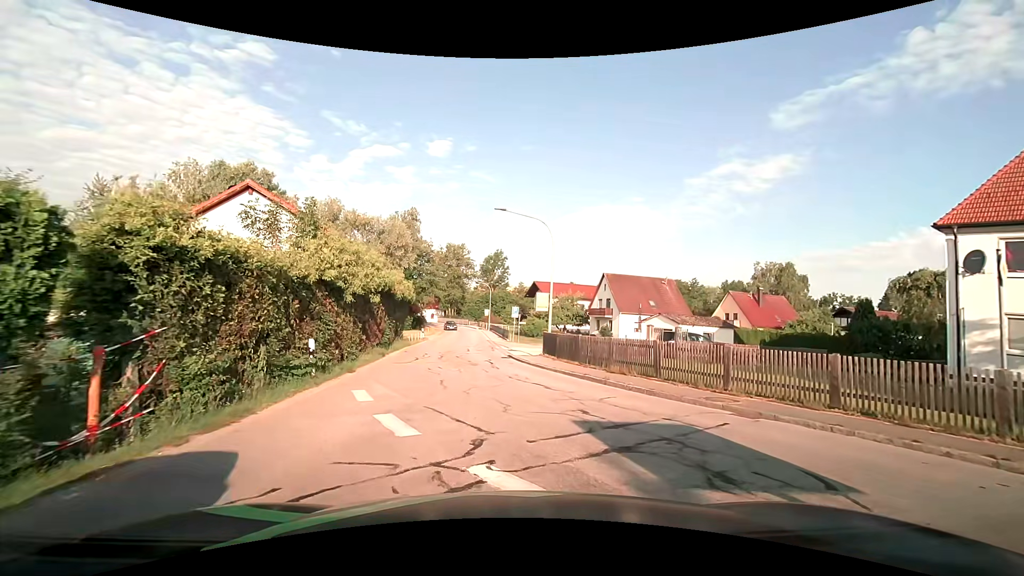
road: tertiary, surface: asphalt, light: Day
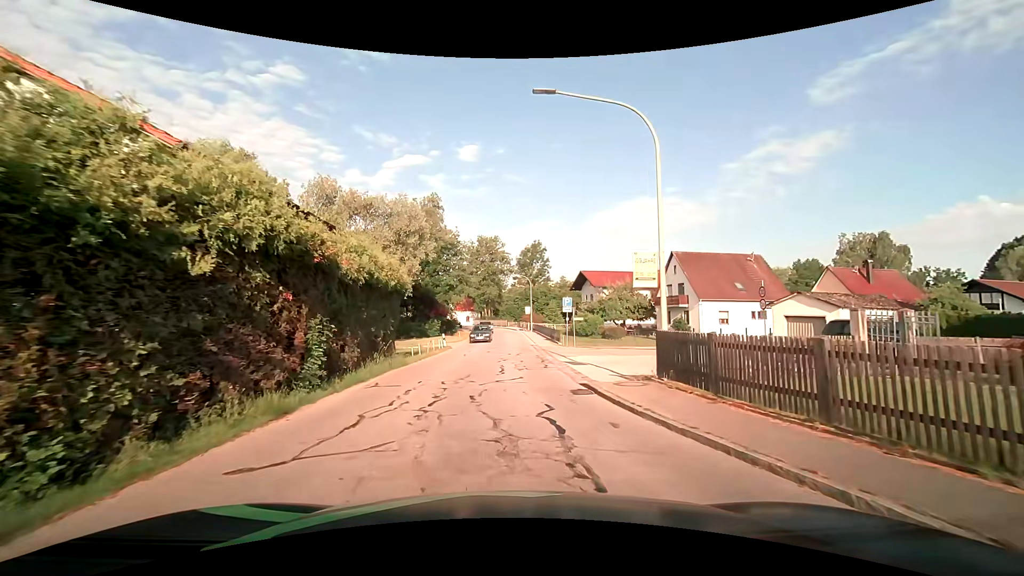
(-0.4, +12.9) m; -5°
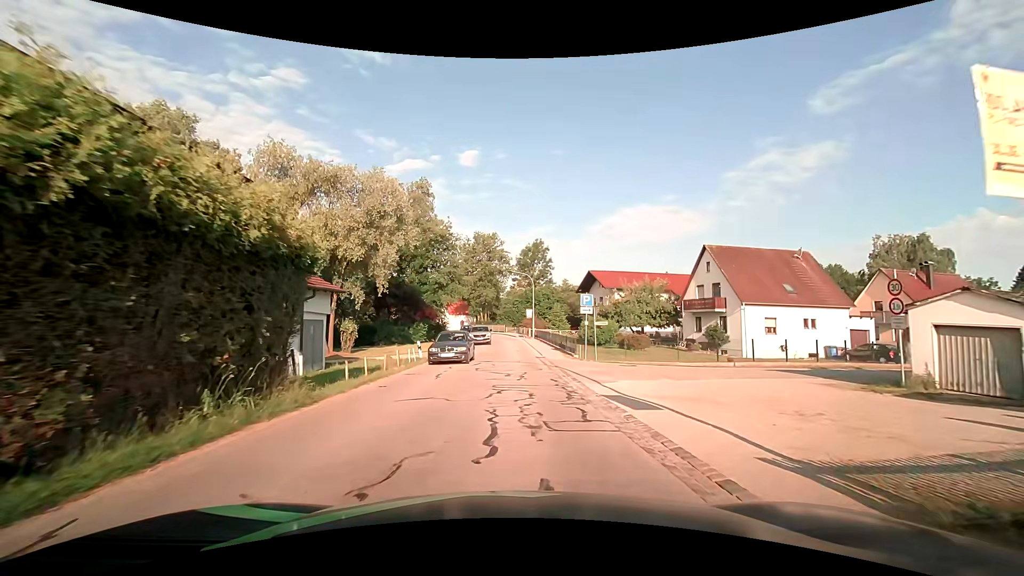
(0.0, +9.0) m; 0°
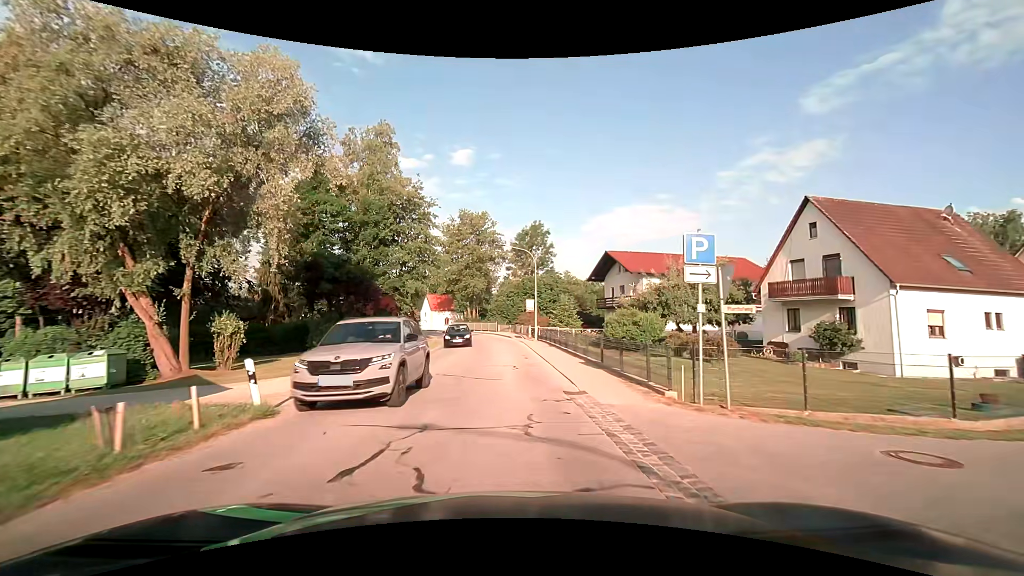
(+0.2, +16.0) m; +1°
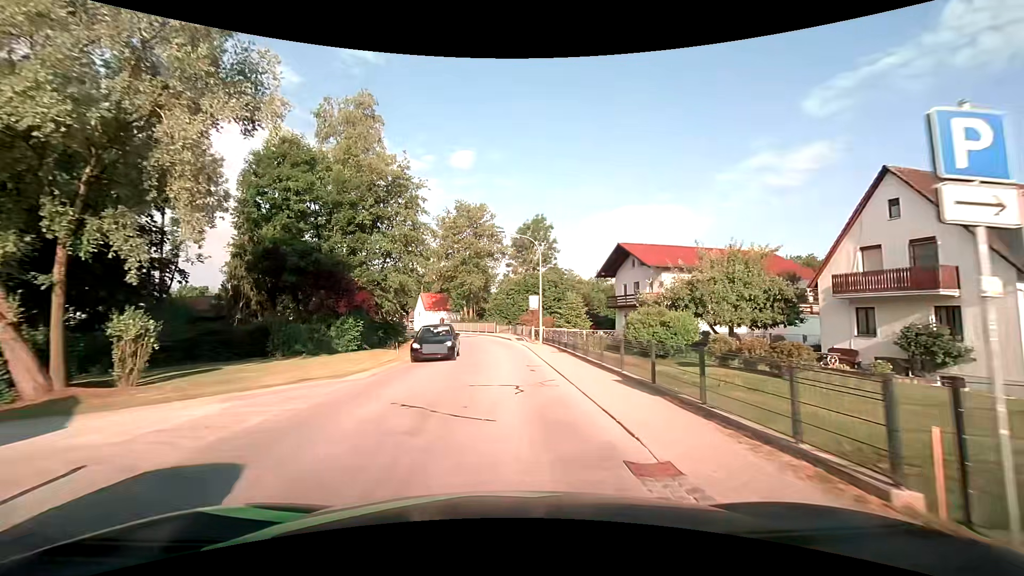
(+0.1, +5.8) m; 0°
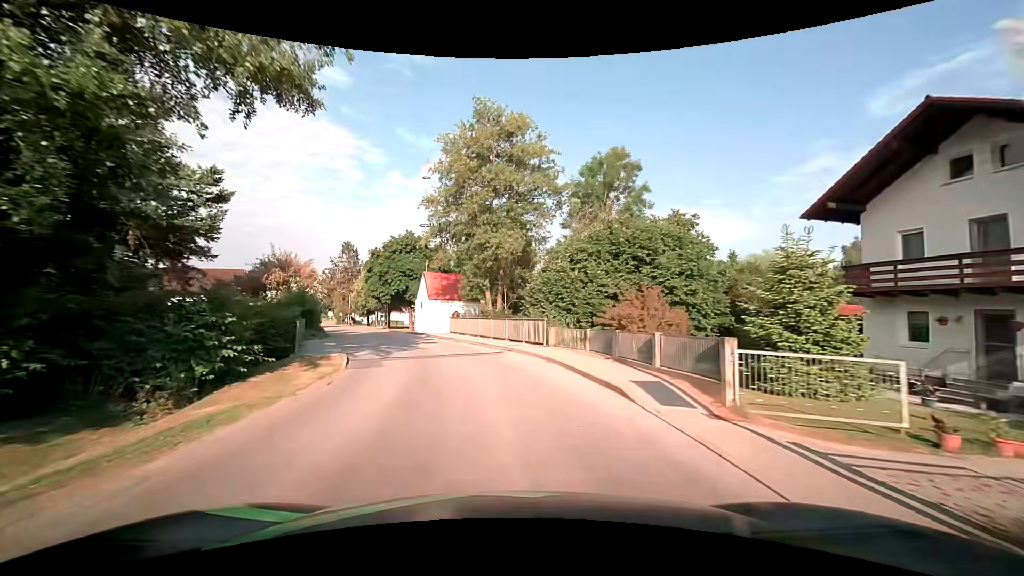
(-0.8, +30.2) m; -4°
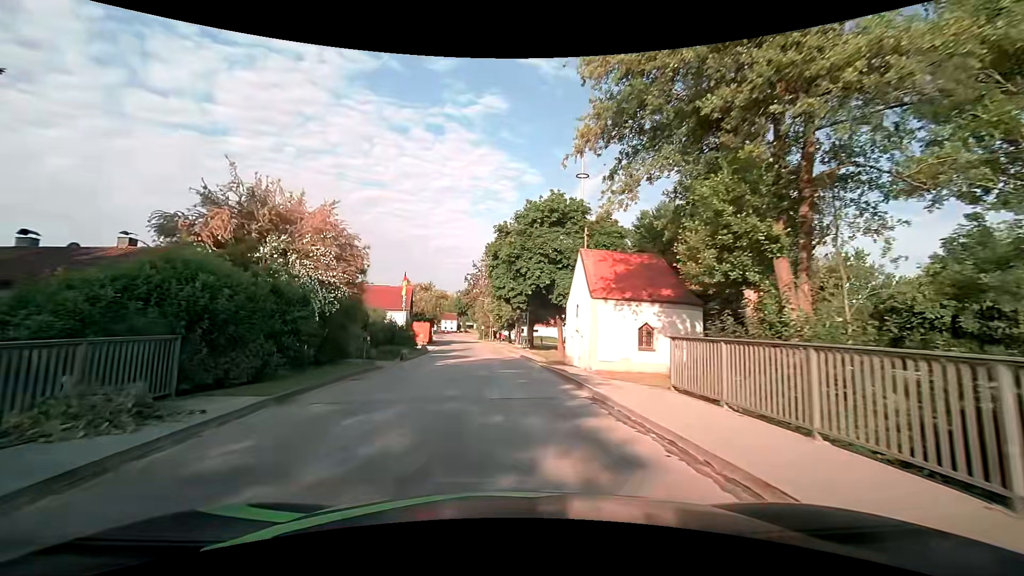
(-3.7, +23.8) m; -19°
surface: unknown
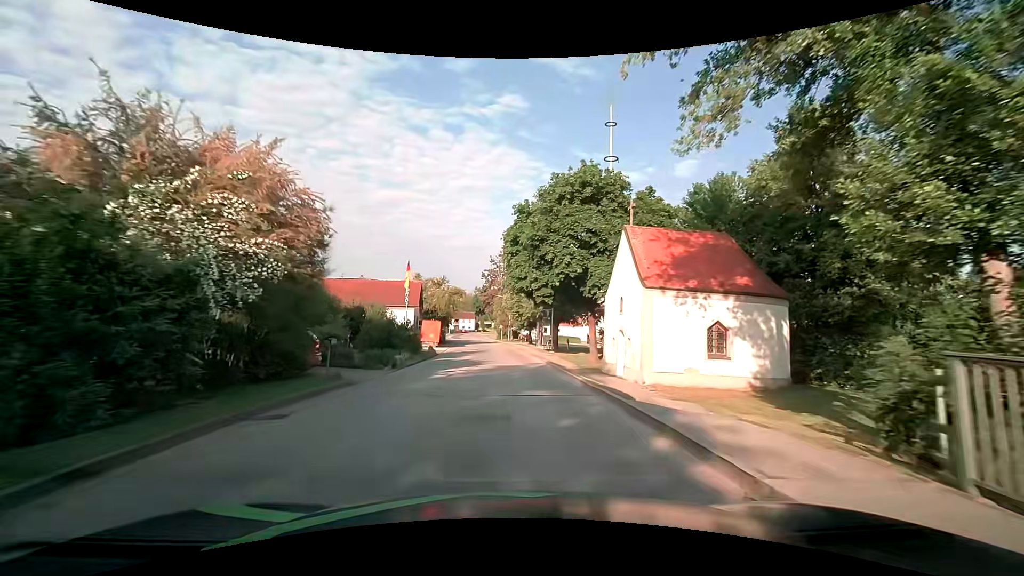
(-0.1, +6.0) m; -2°
